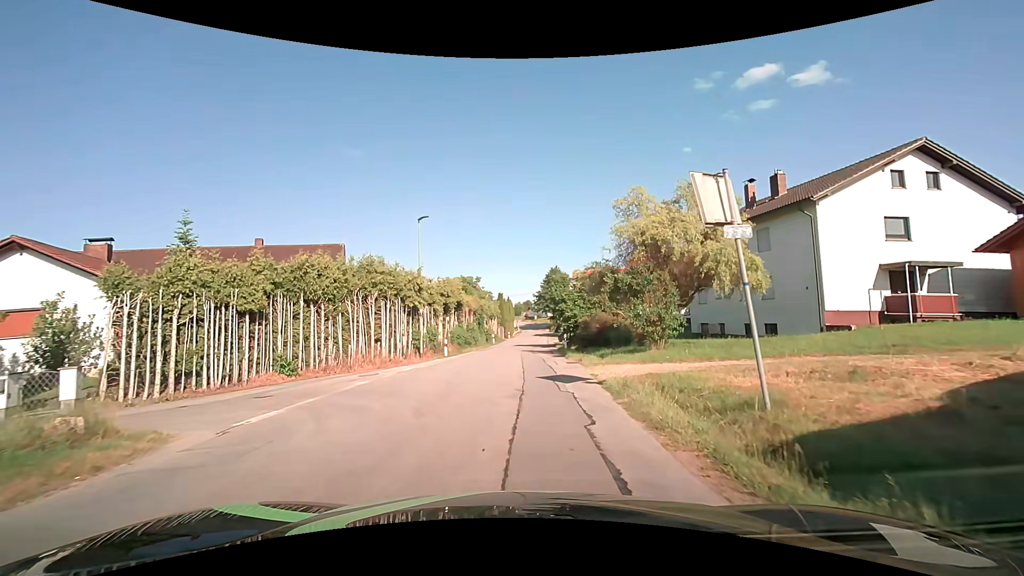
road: unclassified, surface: asphalt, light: Day
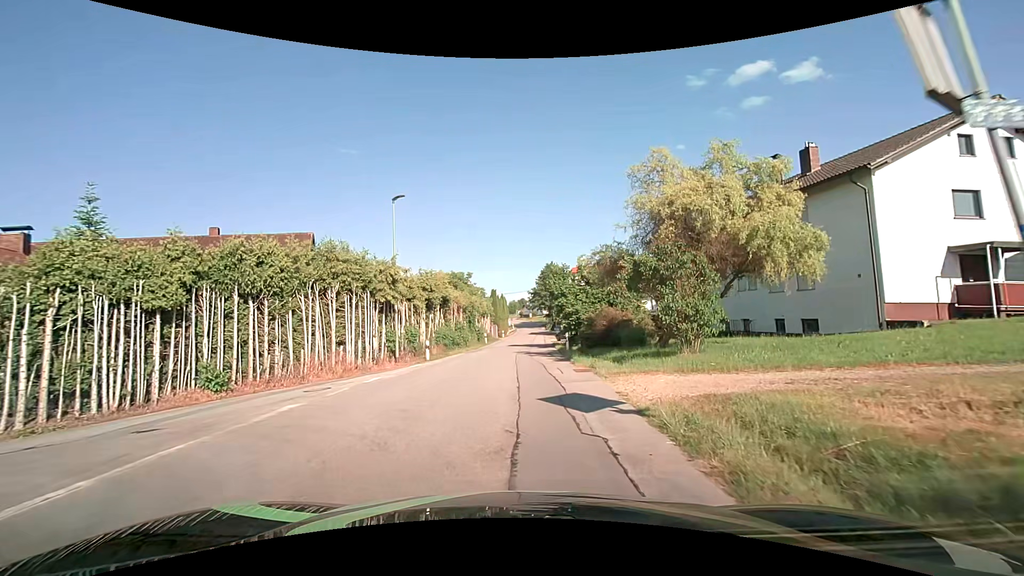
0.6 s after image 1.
(0.0, +4.4) m; 0°
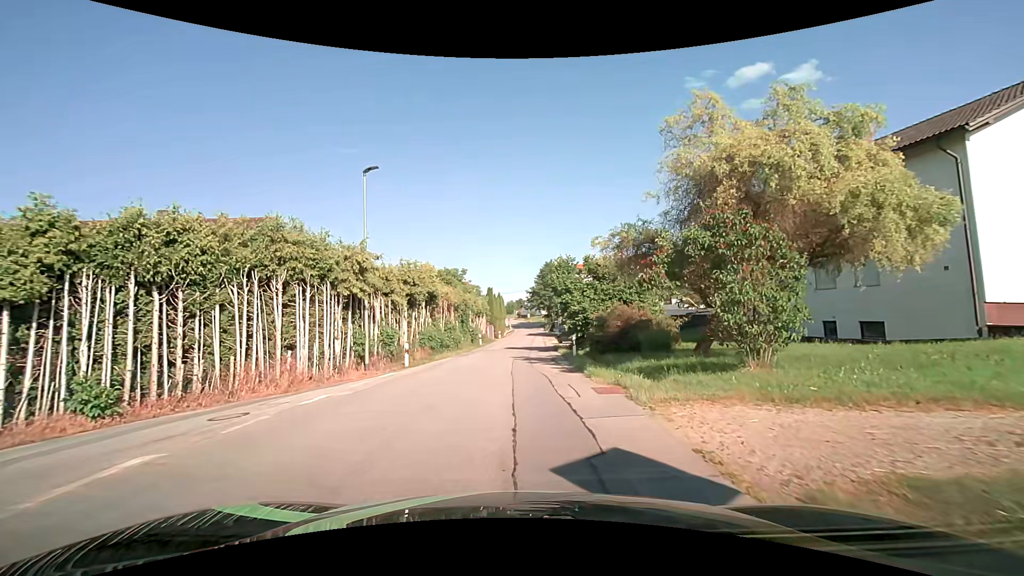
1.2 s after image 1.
(0.0, +4.4) m; 0°
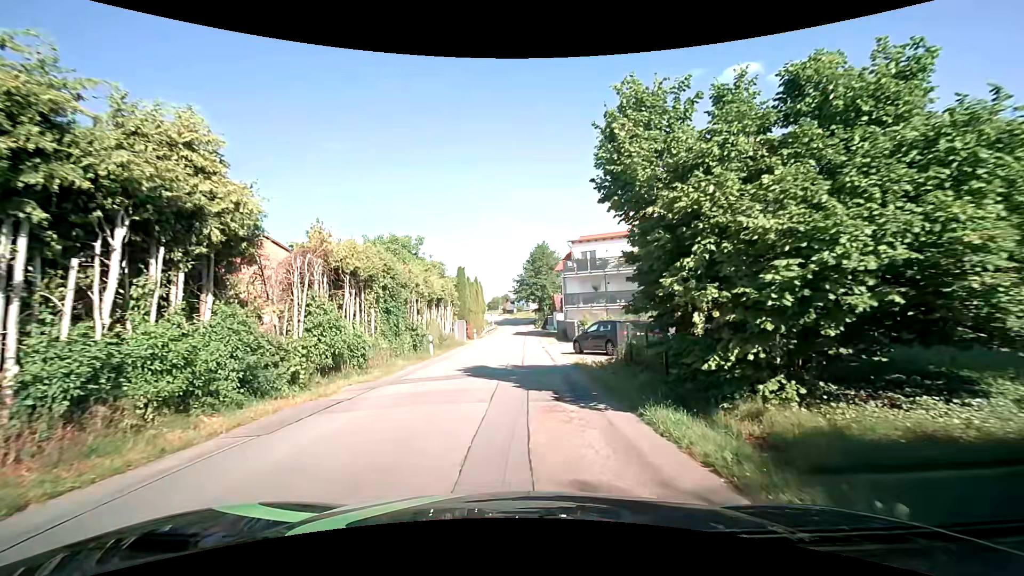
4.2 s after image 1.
(+0.1, +21.4) m; +1°
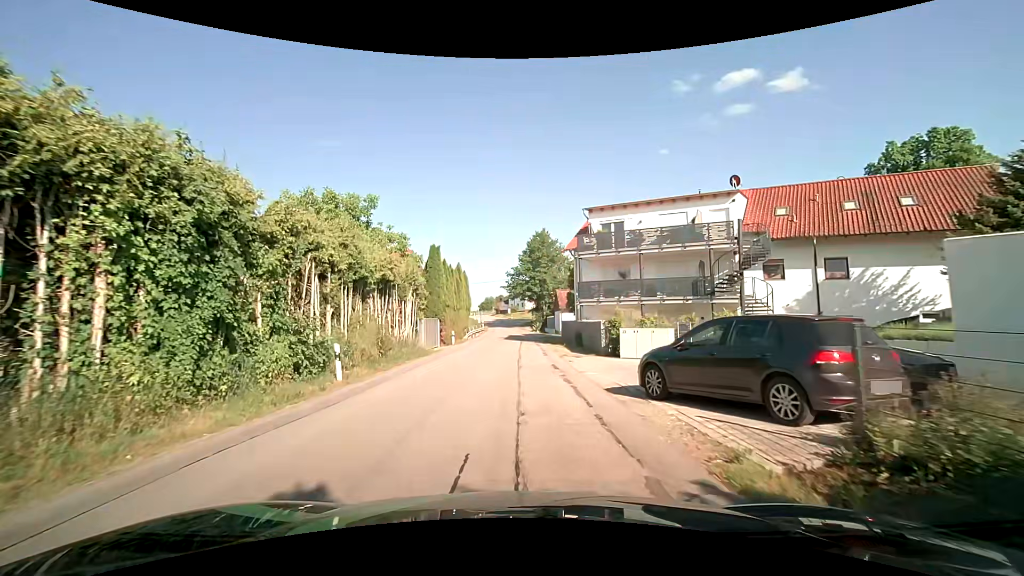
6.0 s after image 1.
(+0.1, +13.4) m; +1°
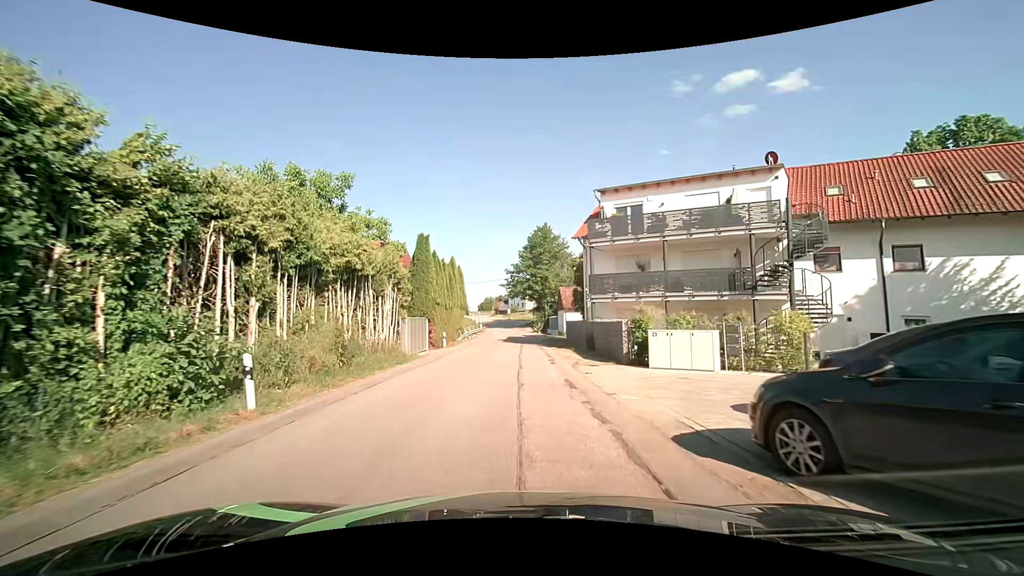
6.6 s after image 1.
(0.0, +4.6) m; -1°
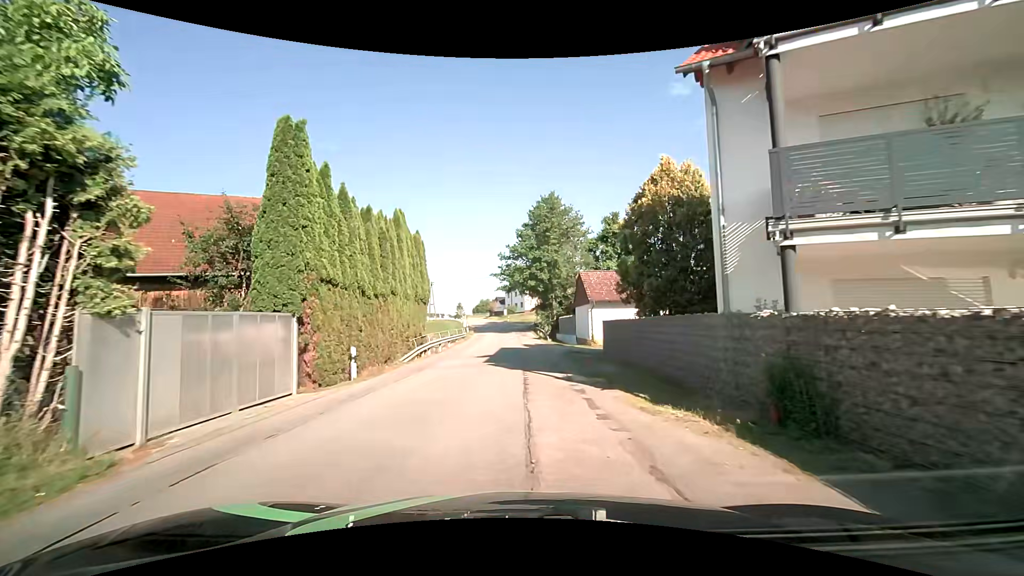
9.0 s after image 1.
(+0.2, +18.6) m; +1°
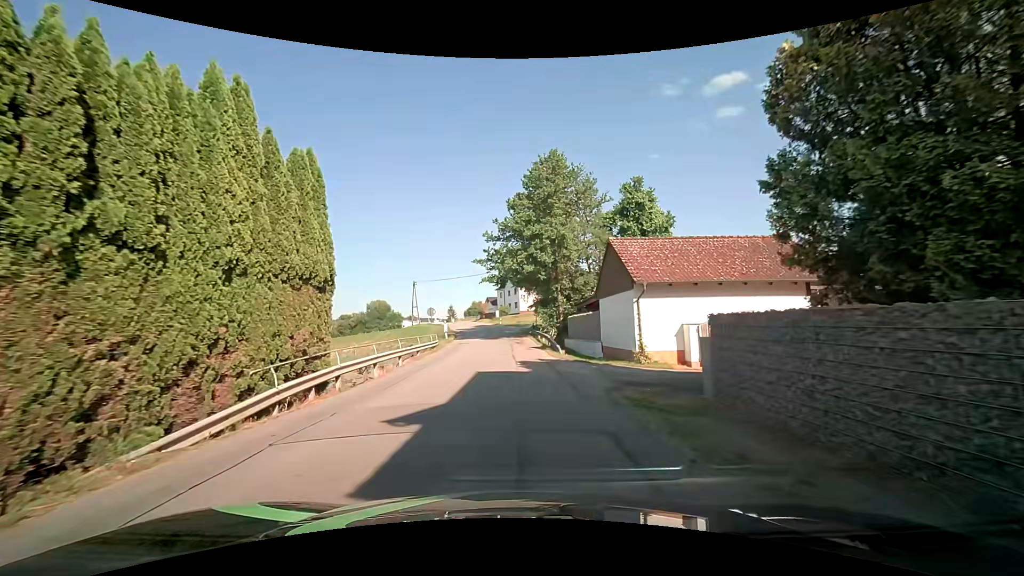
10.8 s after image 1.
(+0.1, +13.7) m; +2°
(0, +10) (-1, +20) (-1, +30) (-2, +40) (-3, +50) (-4, +60) (-6, +70) (-8, +79) (-11, +89) (-14, +98) m
